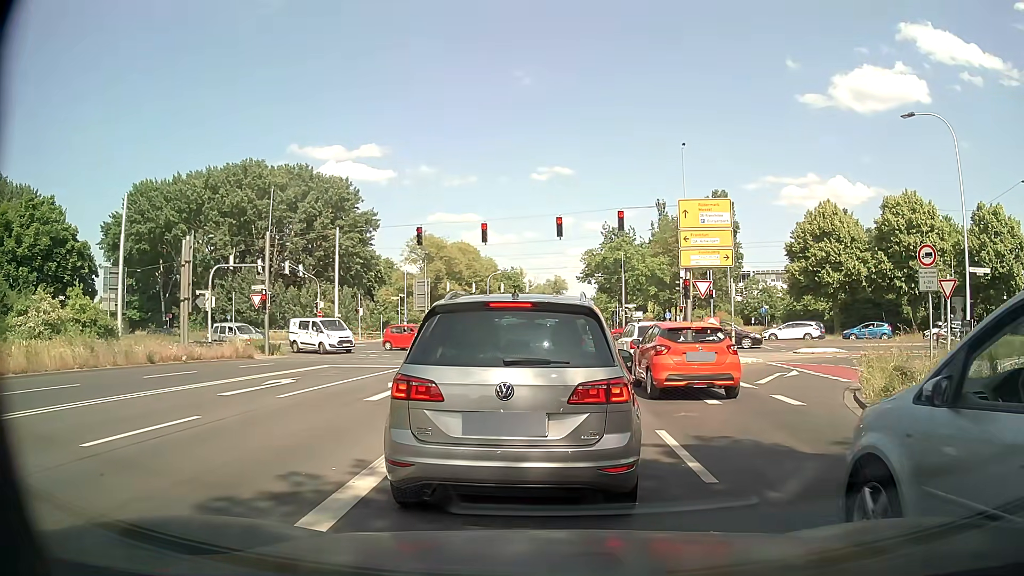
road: secondary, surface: asphalt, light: Day
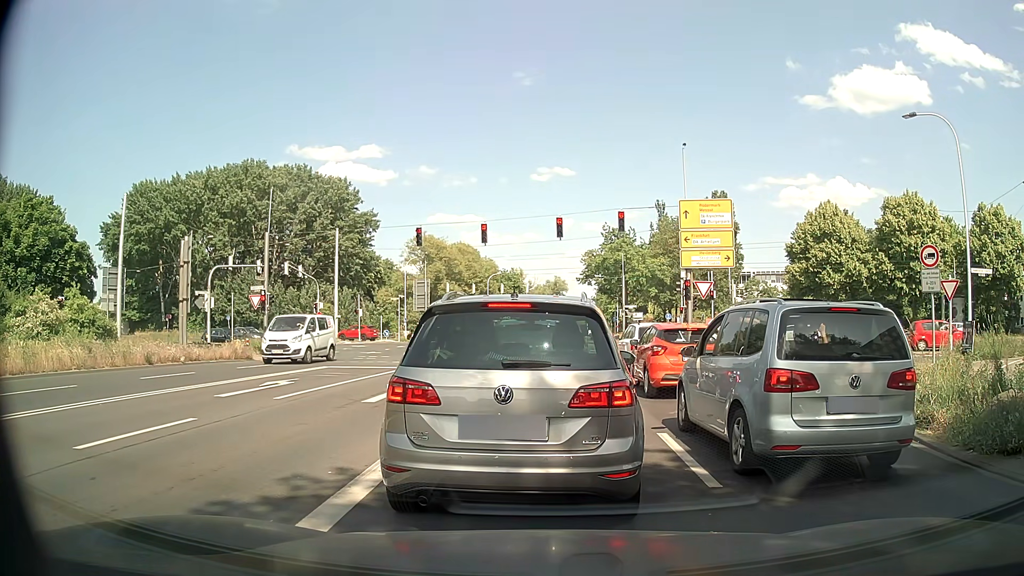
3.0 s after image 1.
(0.0, +0.2) m; 0°
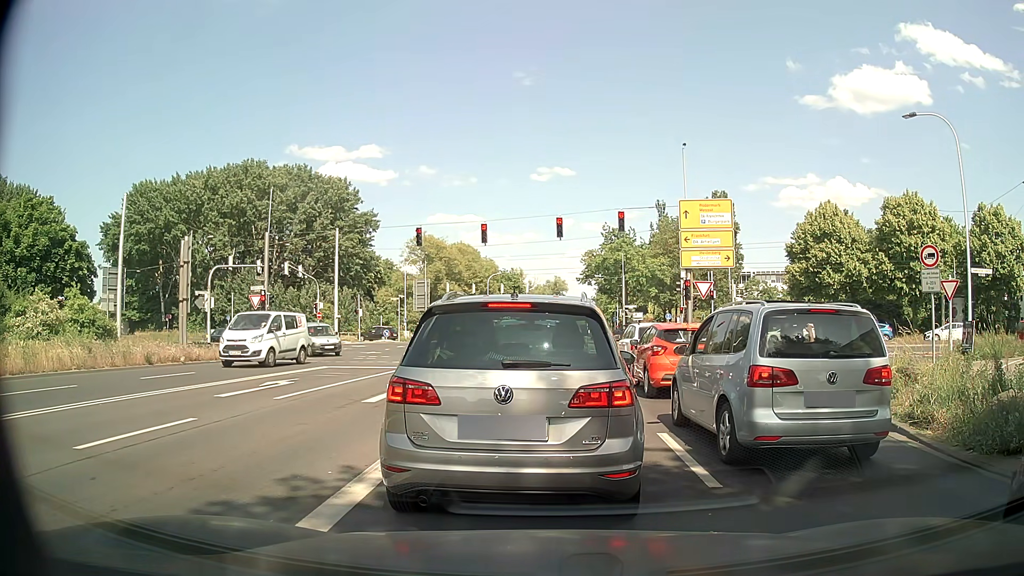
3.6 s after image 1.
(0.0, 0.0) m; 0°
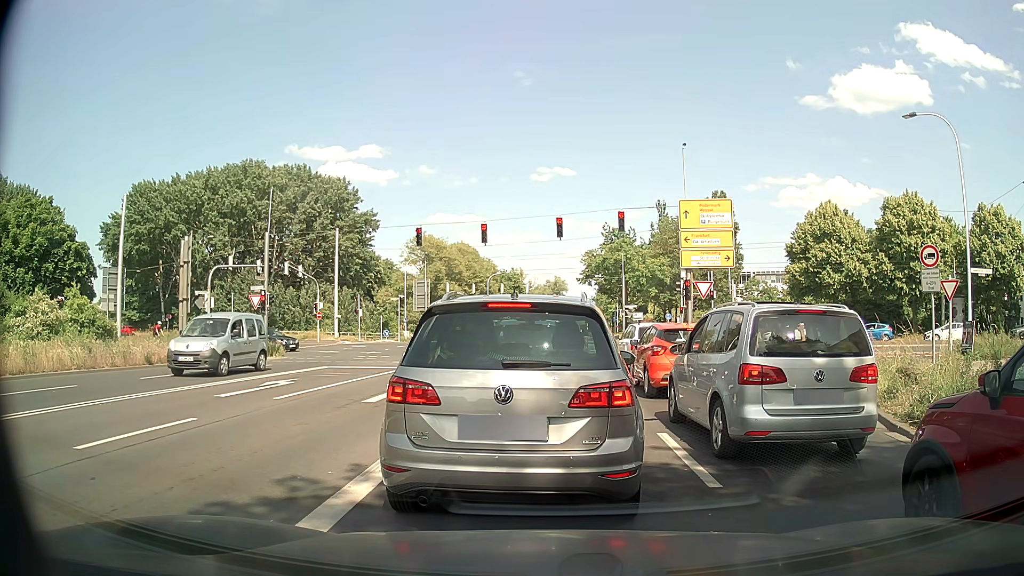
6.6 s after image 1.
(0.0, 0.0) m; 0°
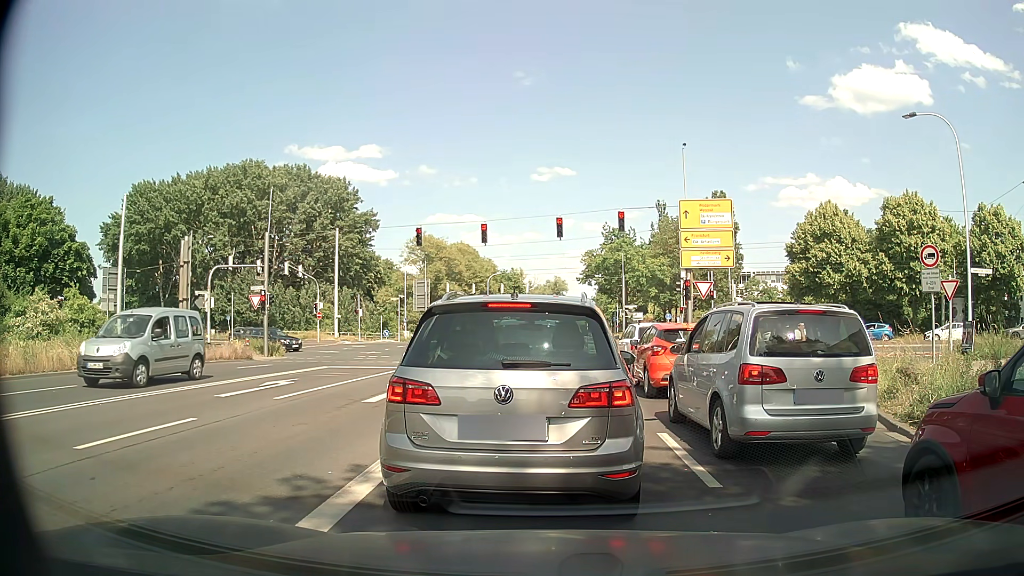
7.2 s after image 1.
(0.0, 0.0) m; 0°
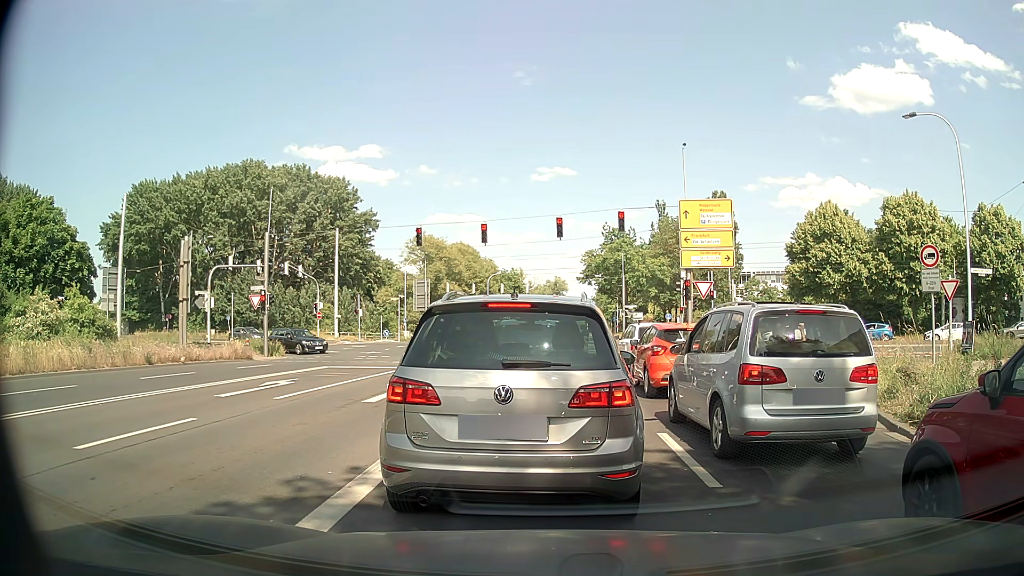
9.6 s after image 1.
(0.0, 0.0) m; 0°
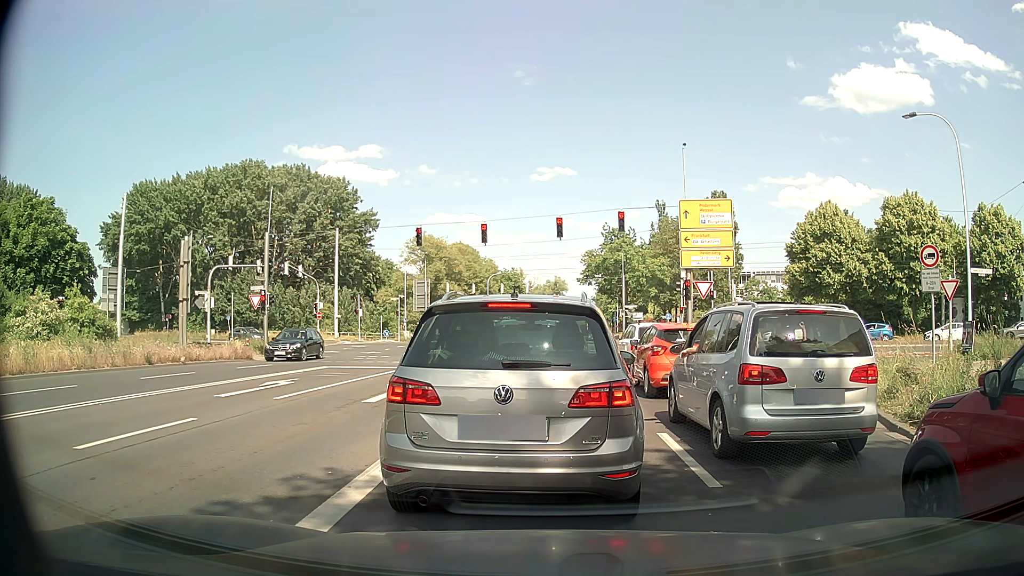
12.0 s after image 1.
(0.0, 0.0) m; 0°
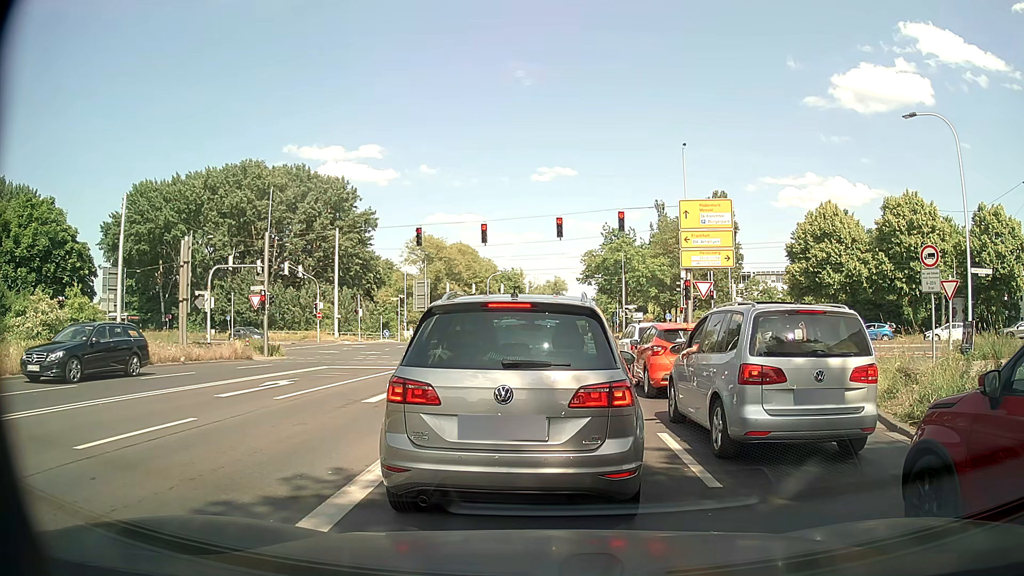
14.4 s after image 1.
(0.0, 0.0) m; 0°
